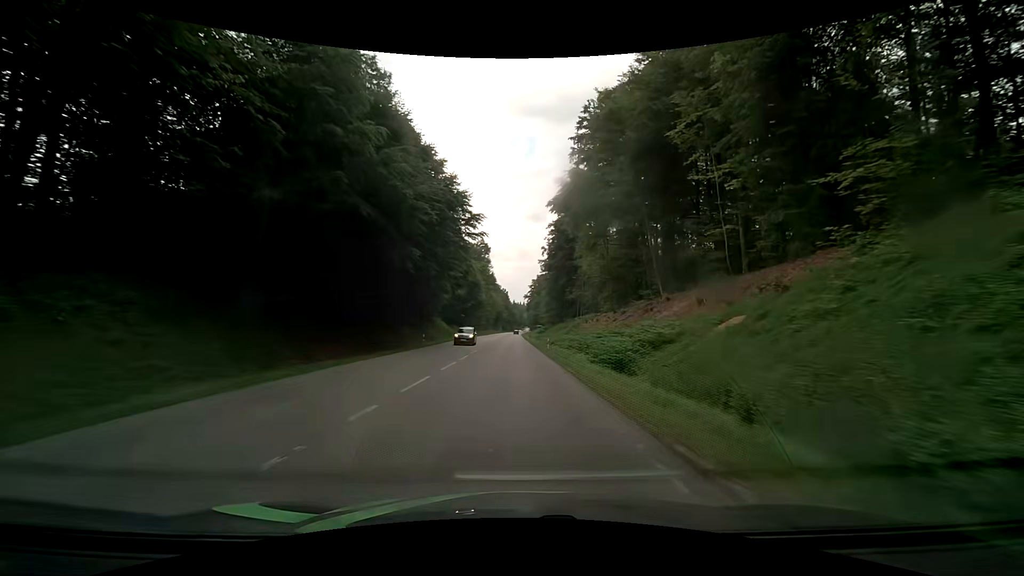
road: secondary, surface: asphalt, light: Day
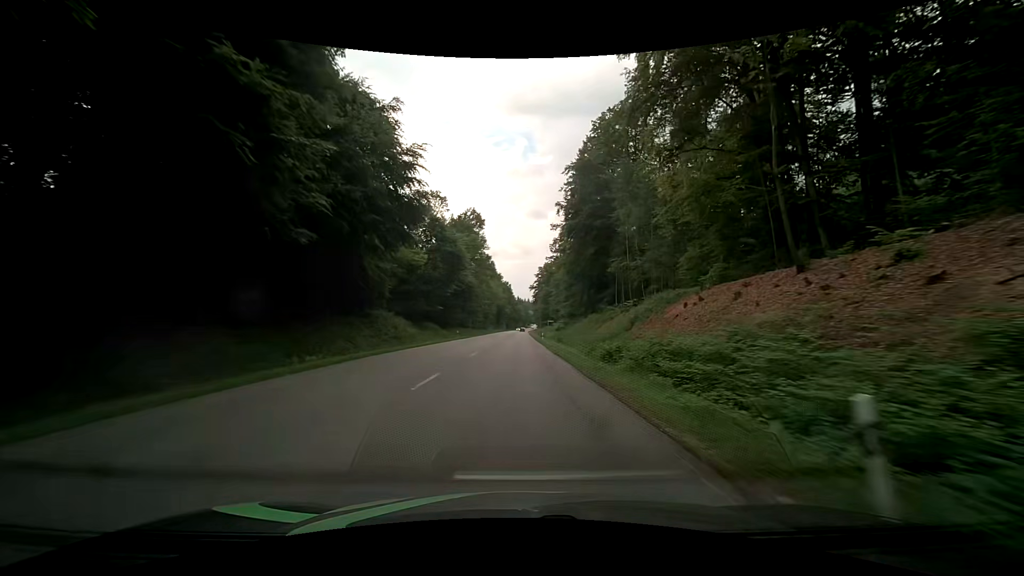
(-0.2, +37.1) m; -1°
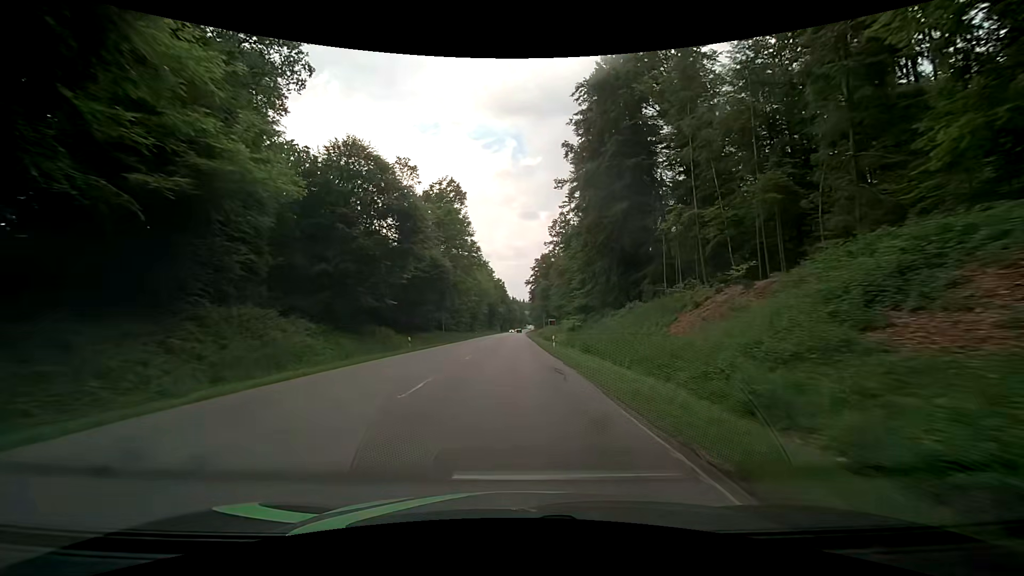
(+0.2, +24.9) m; +1°
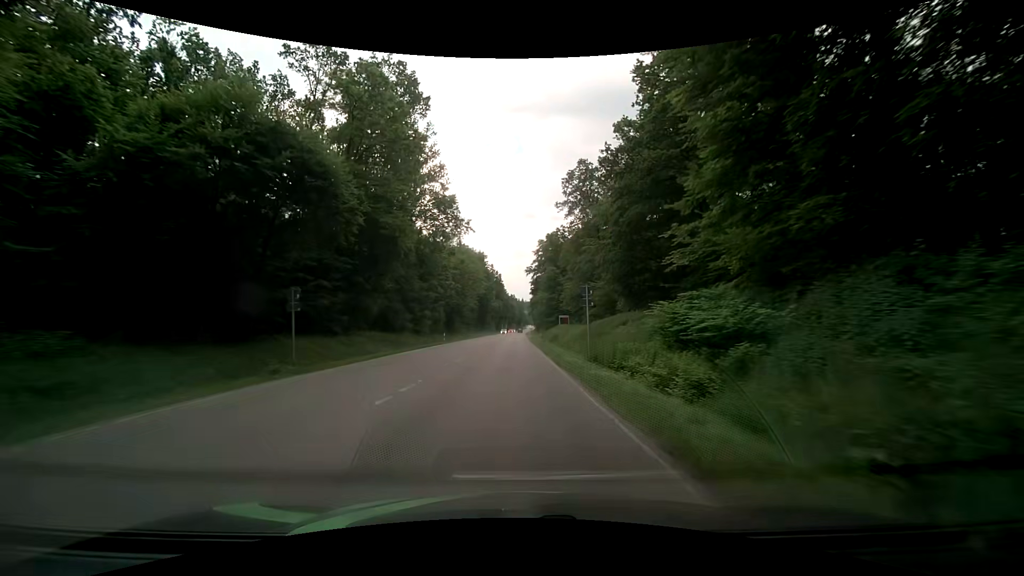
(+0.1, +37.4) m; +1°
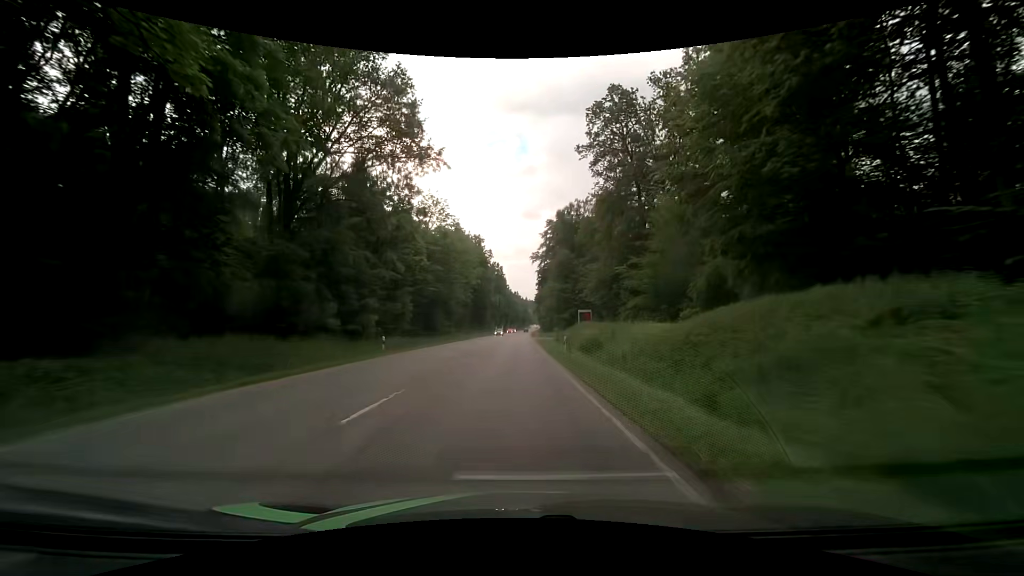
(-0.2, +24.9) m; -1°
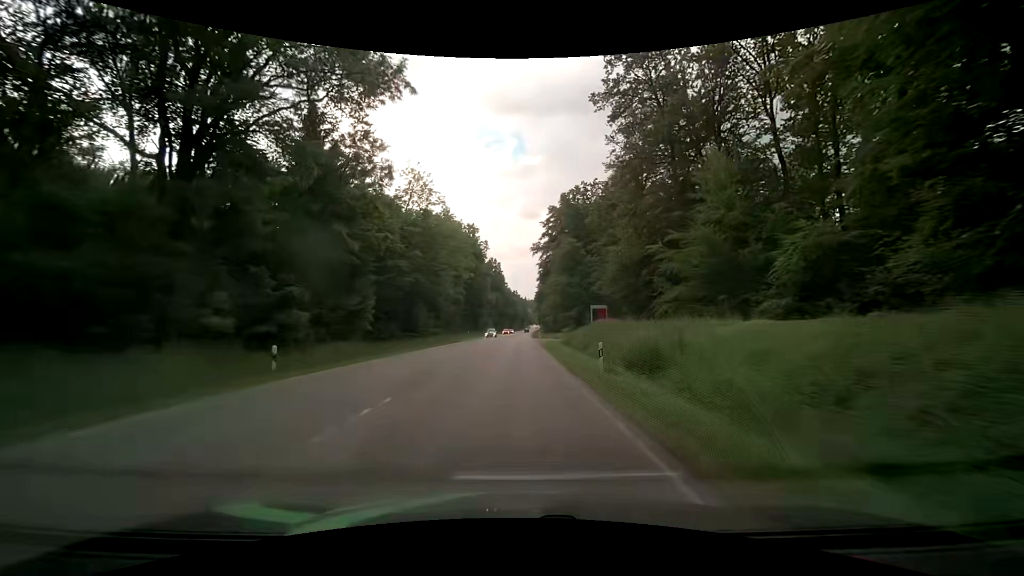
(0.0, +12.4) m; 0°
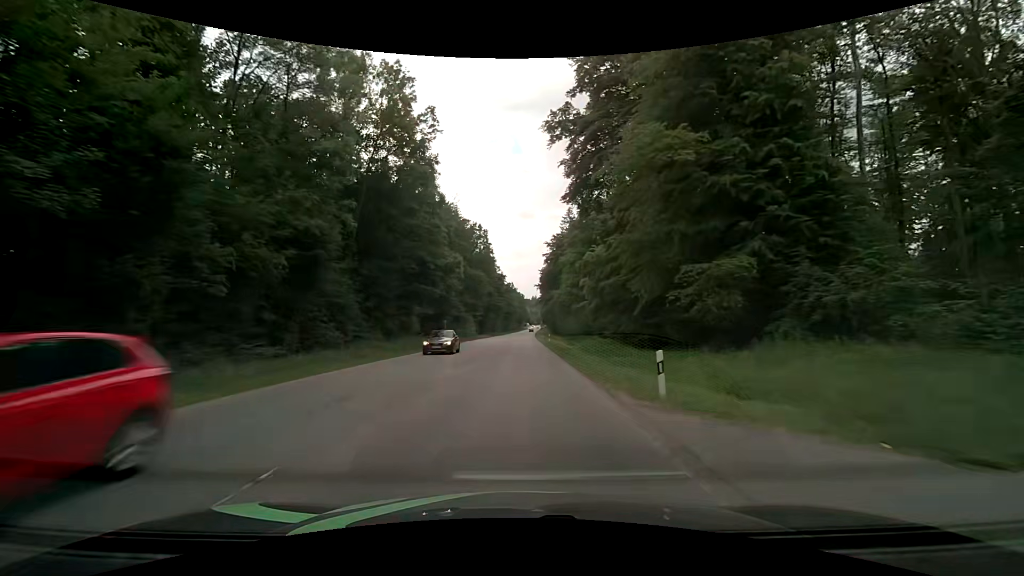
(-0.2, +62.2) m; 0°
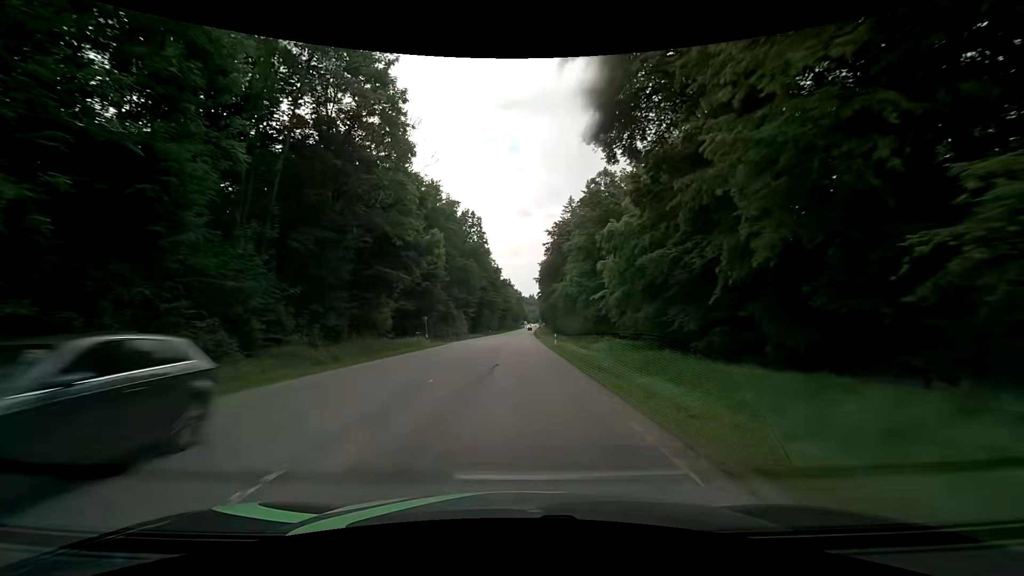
(0.0, +12.4) m; 0°
(0, +10) (0, +20) (0, +30) (0, +40) (0, +50) (0, +60) (0, +70) (+1, +80) (+1, +90) (+1, +100) m
